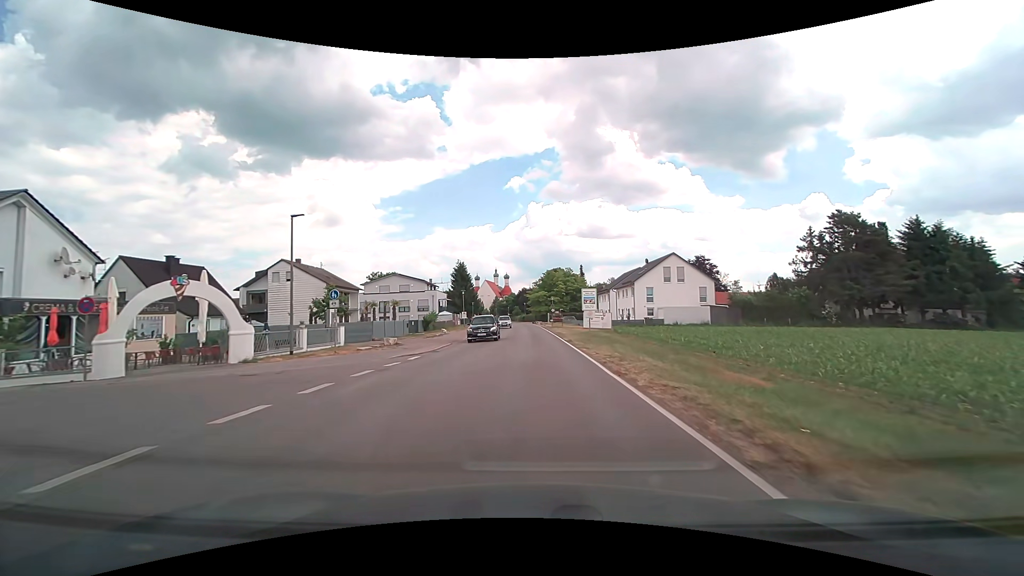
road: tertiary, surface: asphalt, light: Day
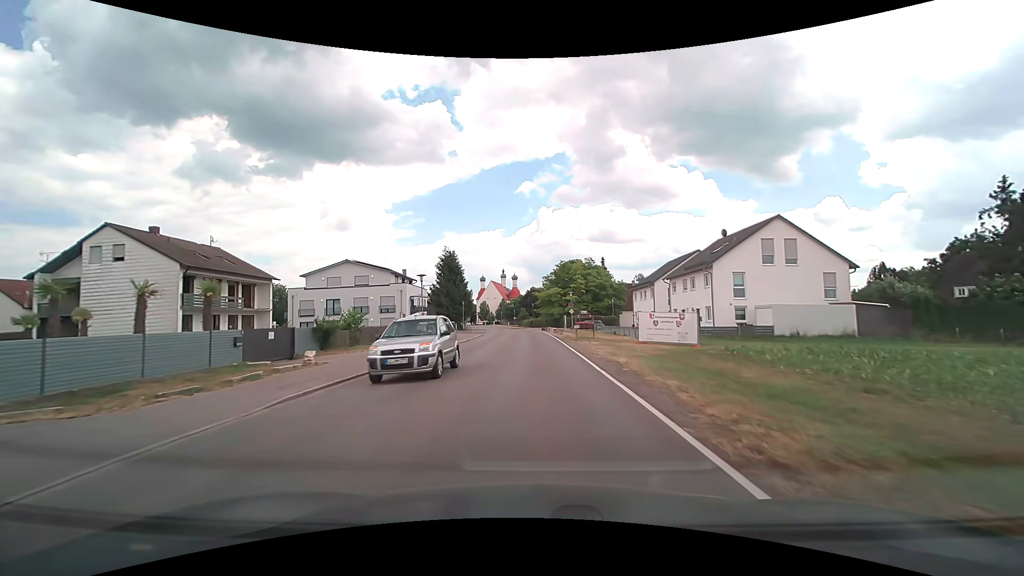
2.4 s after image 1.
(+0.1, +28.1) m; -1°
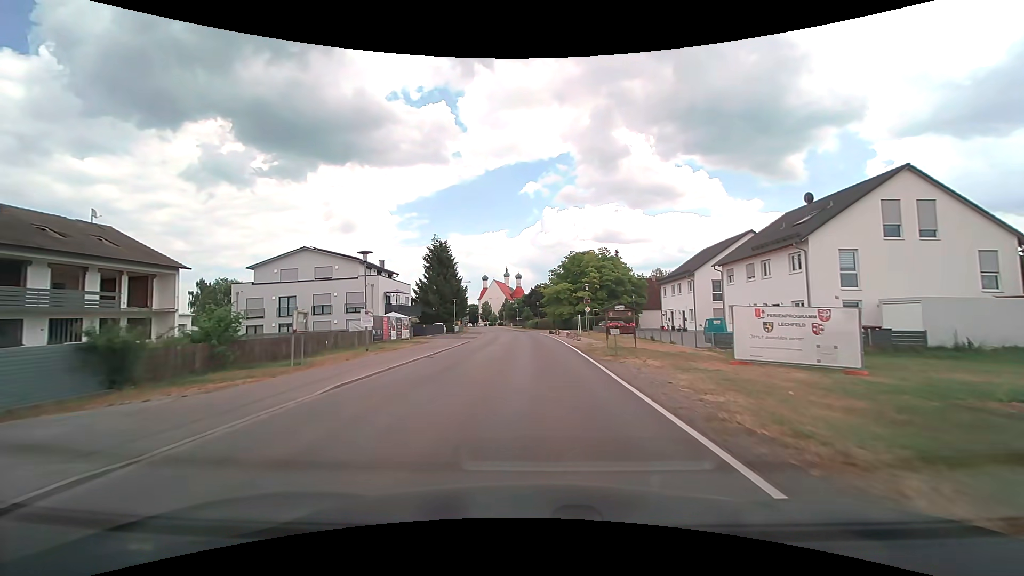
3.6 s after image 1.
(-0.1, +13.9) m; -1°
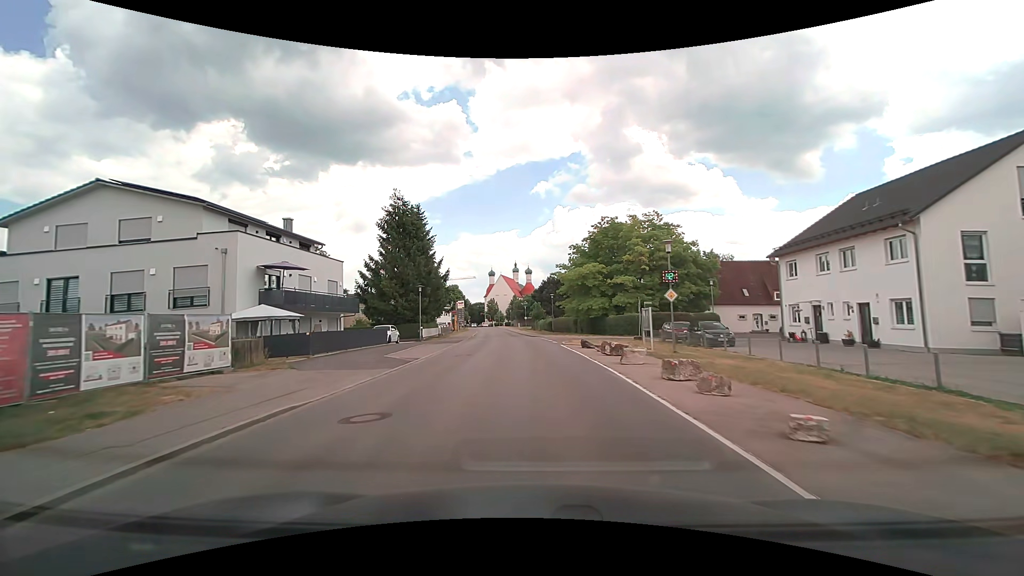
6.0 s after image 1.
(-0.2, +27.2) m; -1°
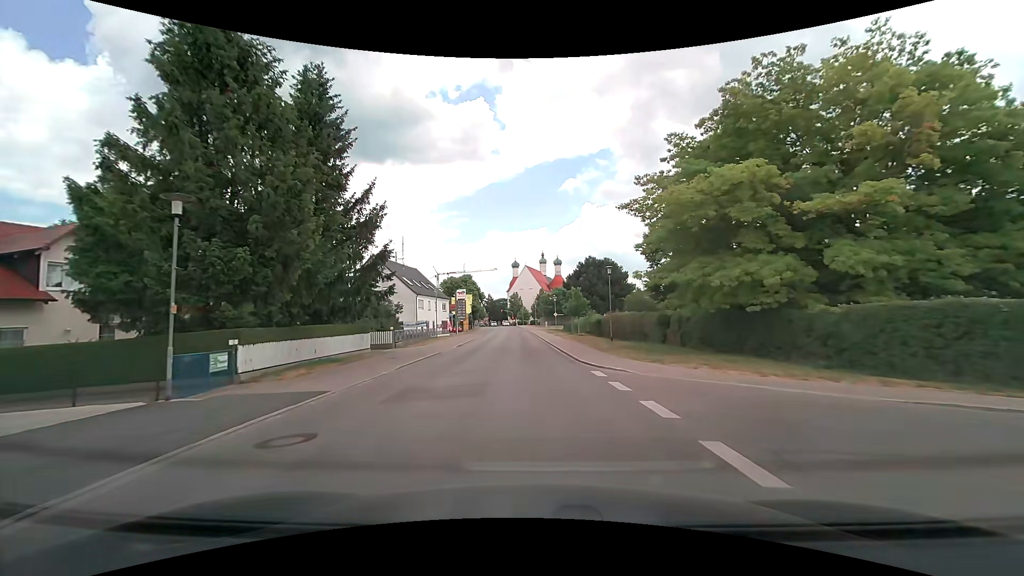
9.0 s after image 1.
(-0.7, +33.1) m; -3°
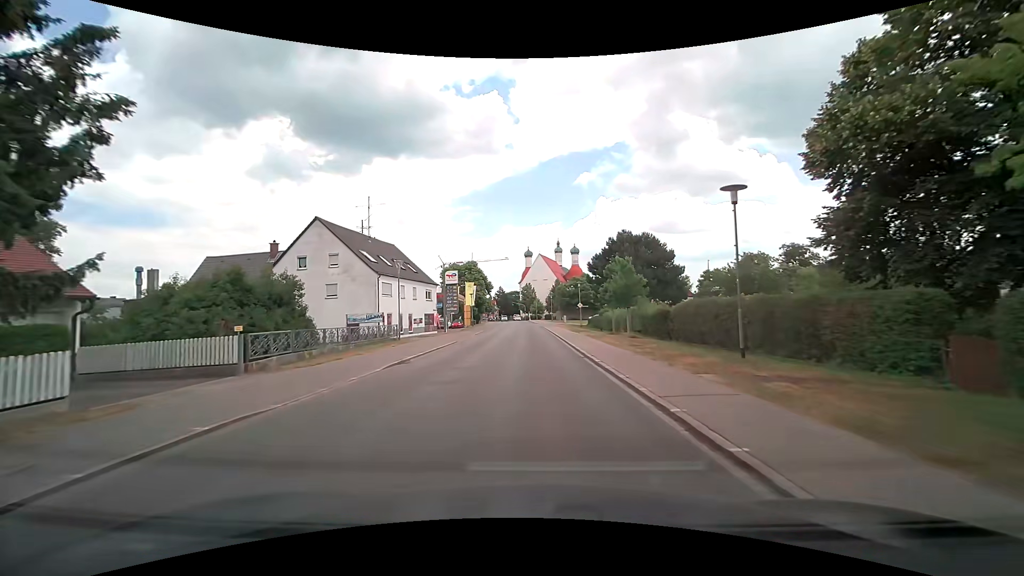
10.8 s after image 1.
(-0.3, +19.6) m; -2°
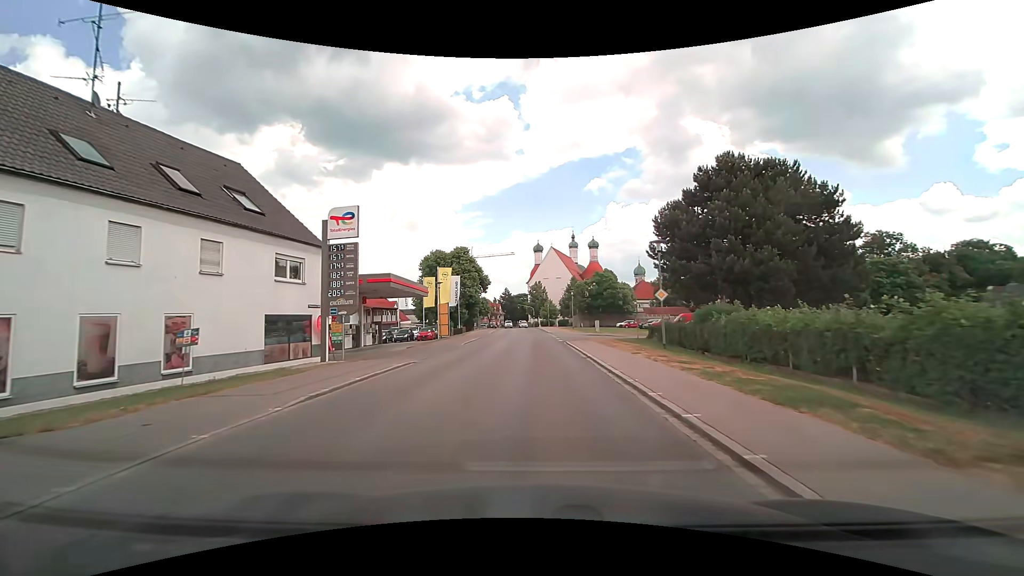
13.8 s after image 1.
(-0.4, +32.5) m; -1°
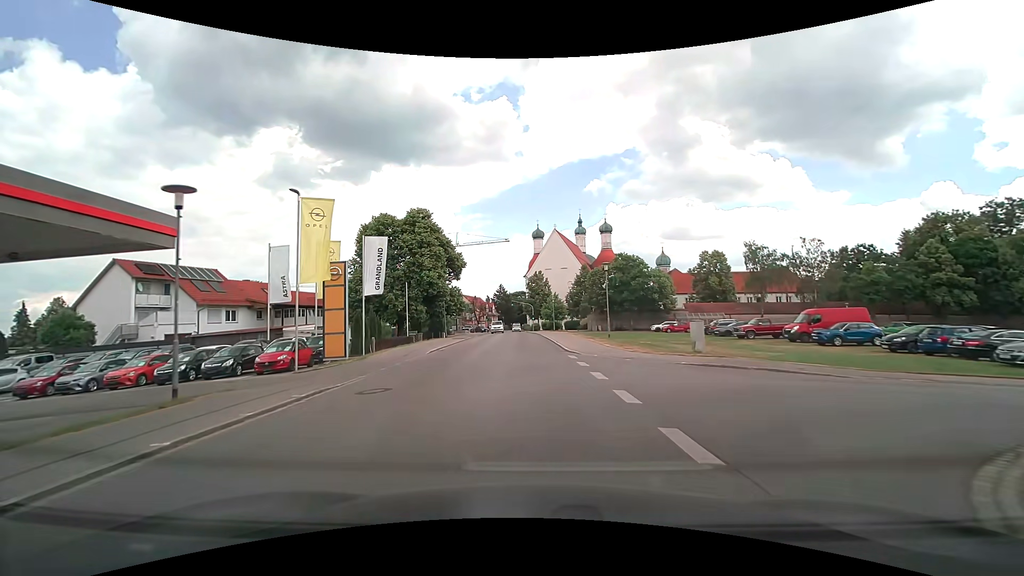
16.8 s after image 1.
(+0.1, +32.7) m; 0°
(0, +10) (0, +20) (0, +30) (0, +40) (-1, +50) (-1, +60) (-2, +70) (-2, +80) (-3, +90) (-3, +100) m
